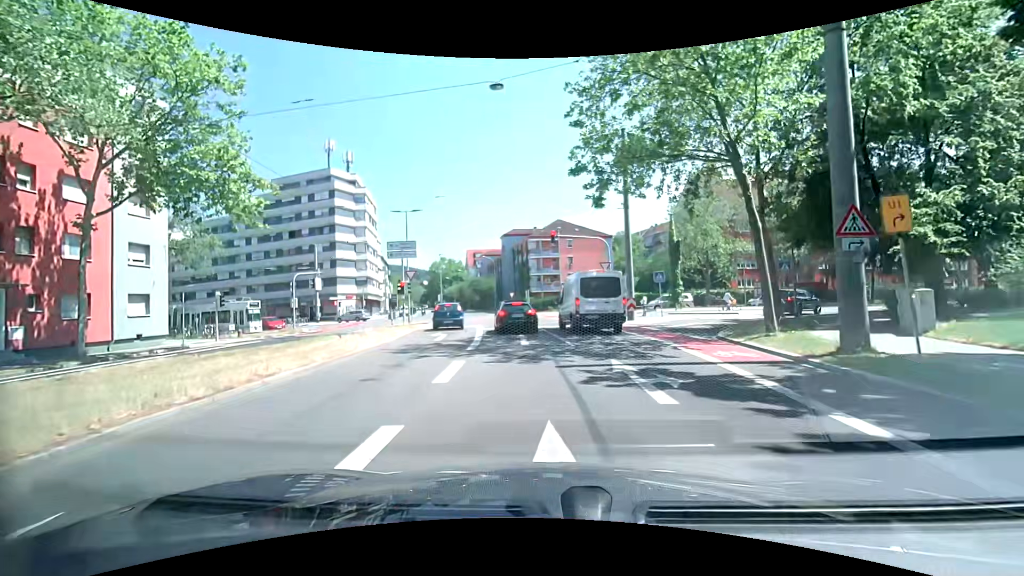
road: secondary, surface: asphalt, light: Day
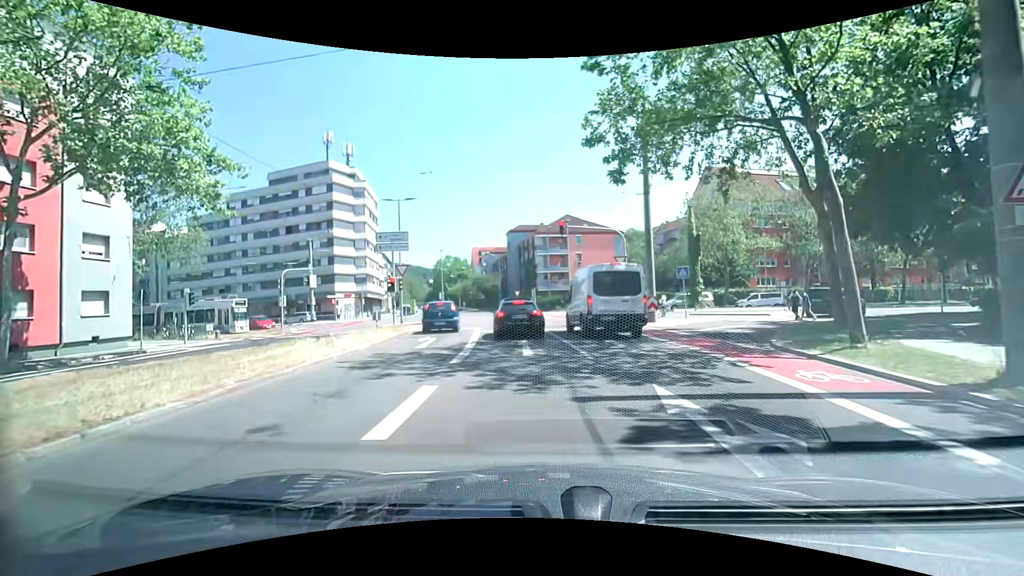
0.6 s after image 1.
(-0.1, +3.6) m; -3°
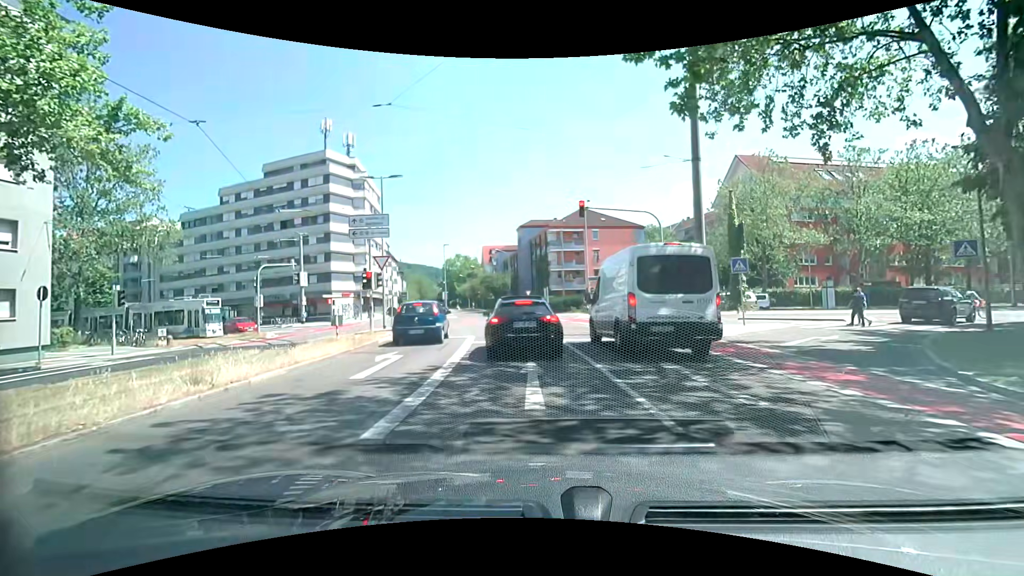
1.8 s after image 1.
(+0.1, +5.8) m; -1°
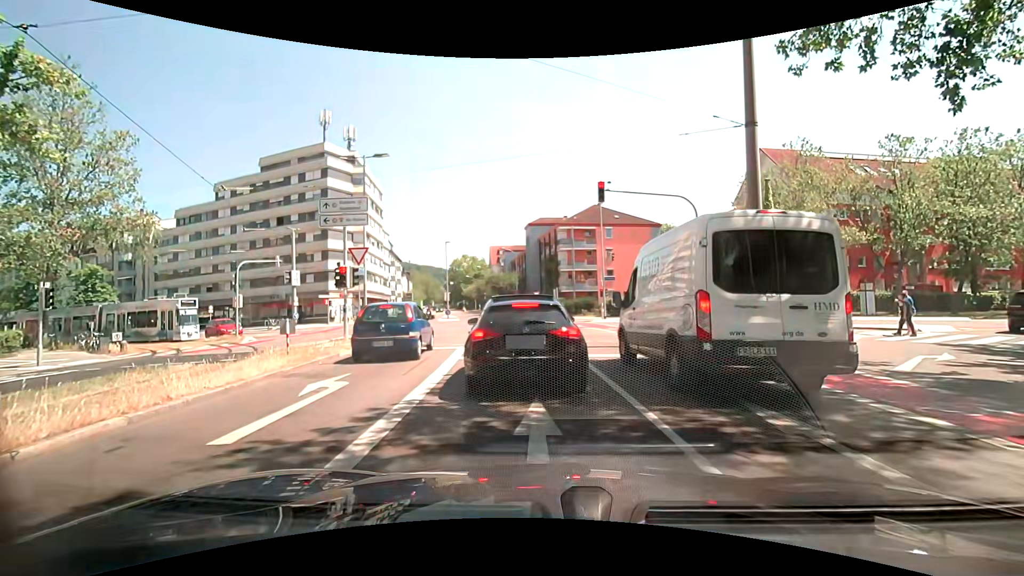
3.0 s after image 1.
(0.0, +3.9) m; -2°
